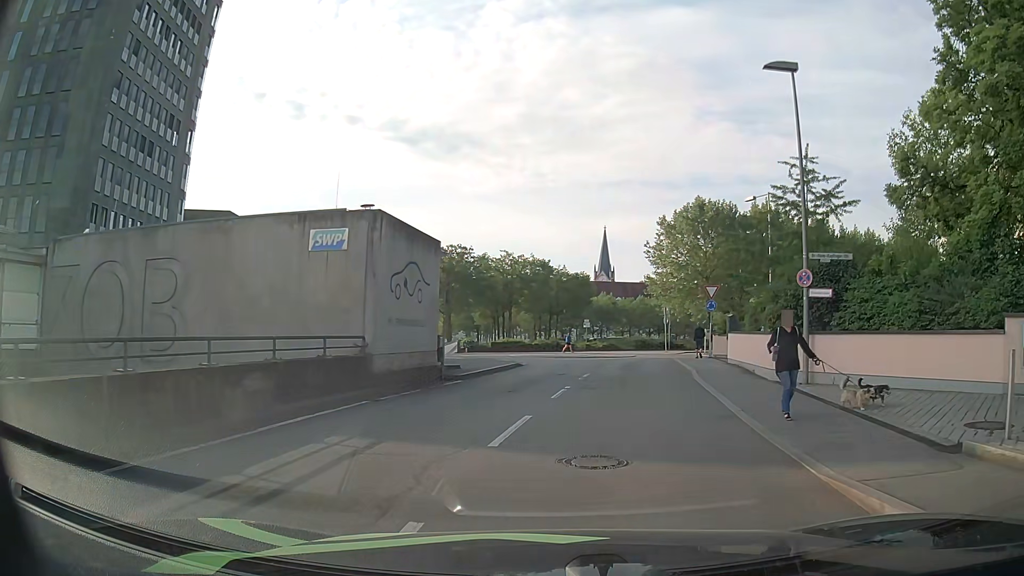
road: residential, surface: asphalt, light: Day
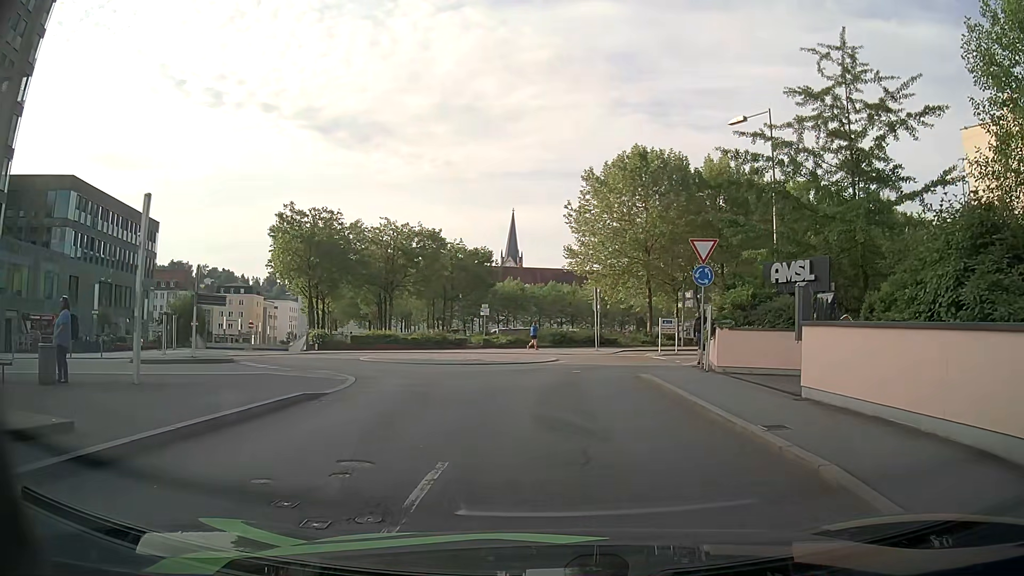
(+1.2, +15.7) m; +8°
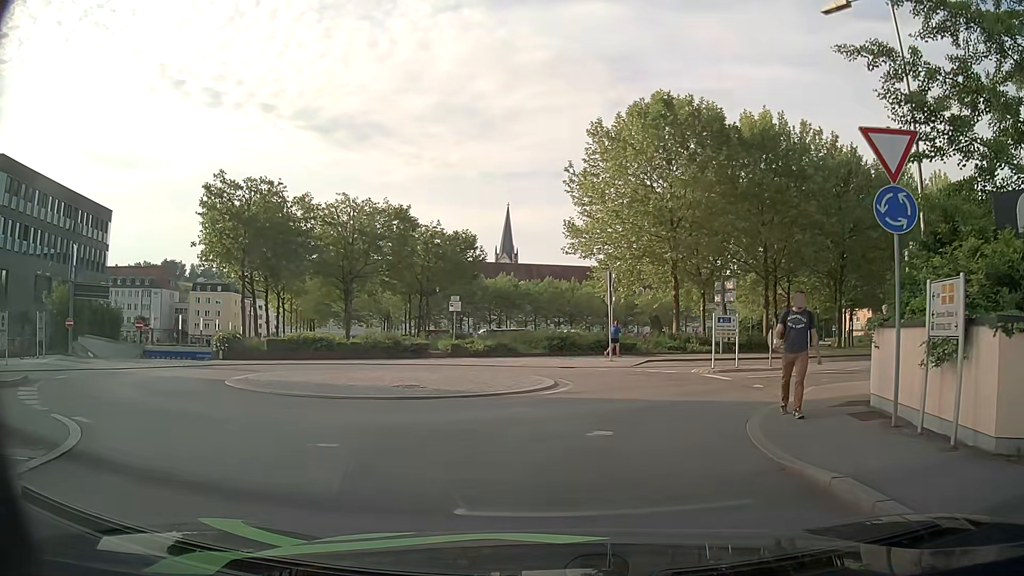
(+0.1, +11.3) m; +1°
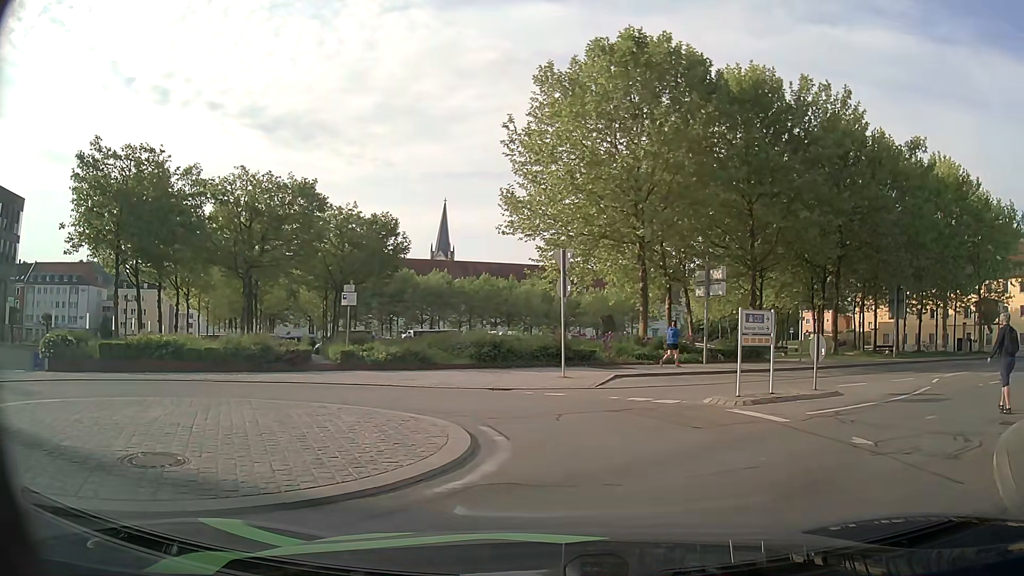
(-0.1, +8.1) m; +4°
